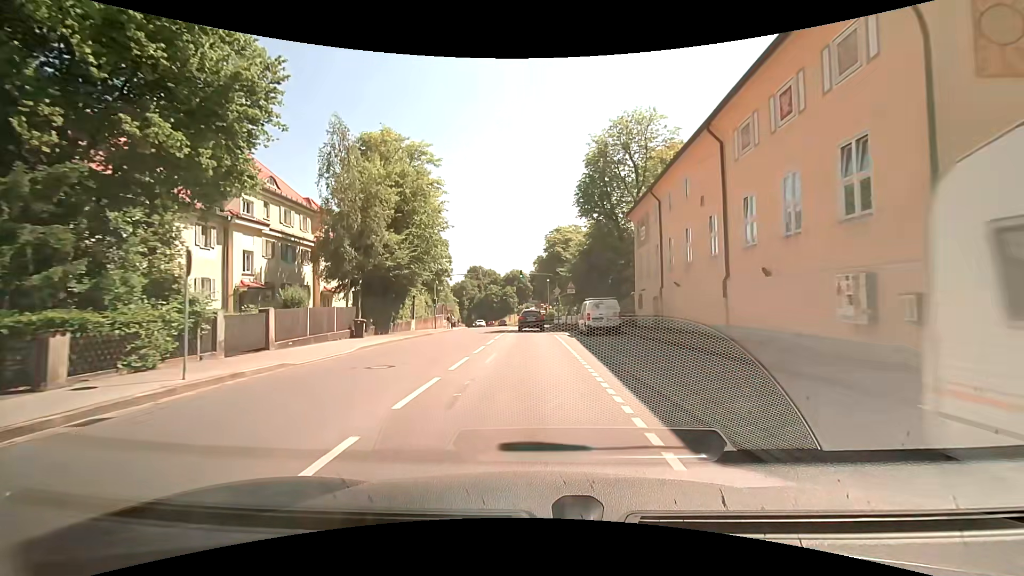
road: secondary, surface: asphalt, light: Day
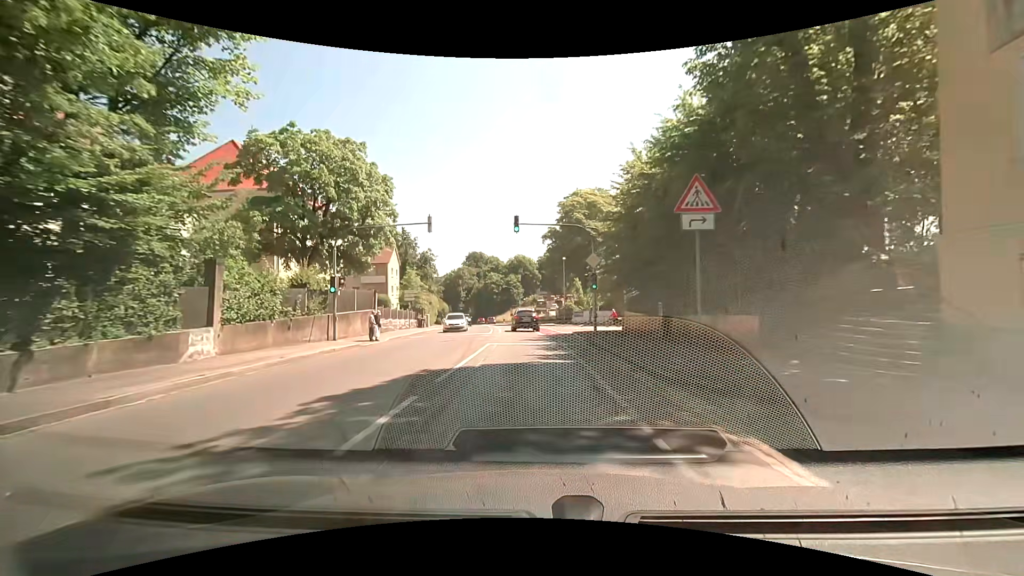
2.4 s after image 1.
(-0.4, +29.1) m; -1°
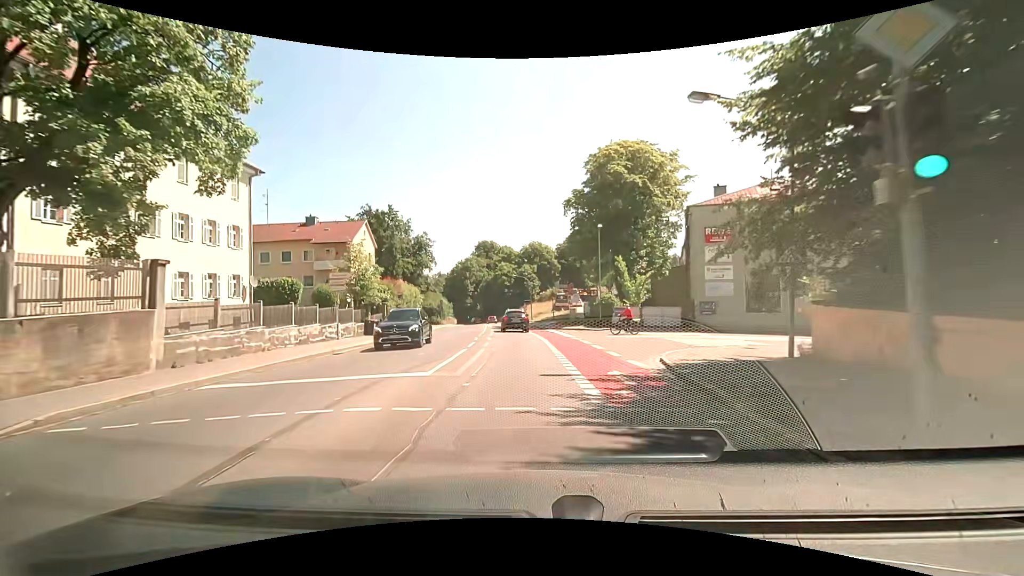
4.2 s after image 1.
(-0.3, +21.0) m; -3°
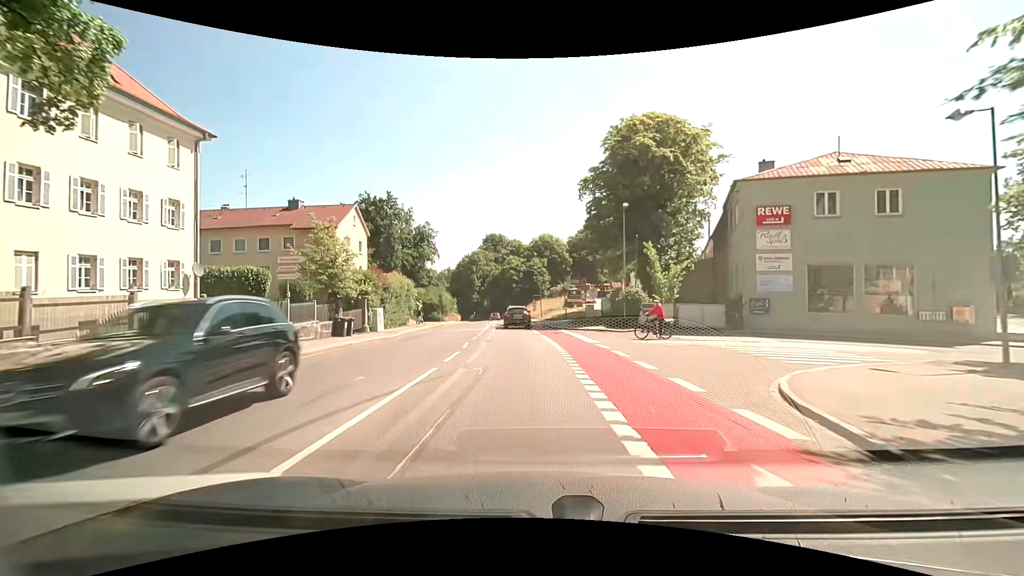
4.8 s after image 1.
(0.0, +6.8) m; -1°
(0, +10) (0, +20) (-1, +30) (-1, +40) (-2, +50) (-3, +60) (-3, +70) (-4, +80) (-5, +90) (-7, +100) m
